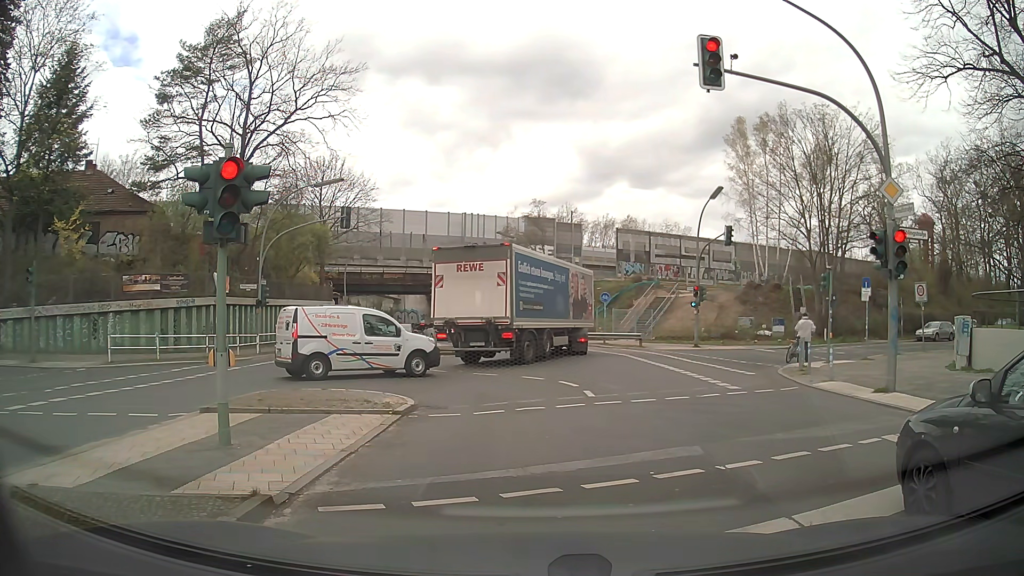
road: secondary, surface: asphalt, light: Day
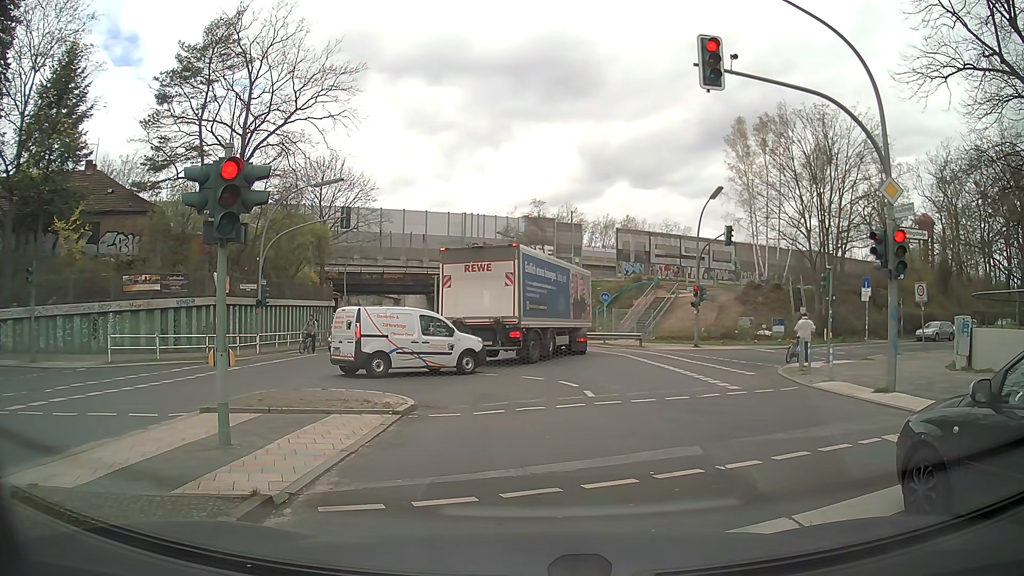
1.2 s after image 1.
(0.0, 0.0) m; 0°
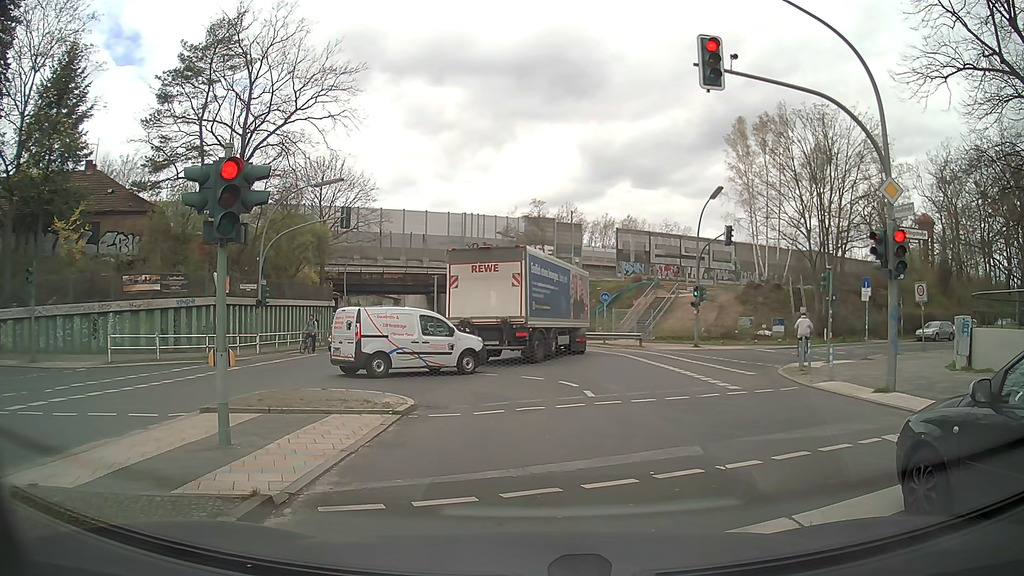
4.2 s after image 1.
(0.0, 0.0) m; 0°
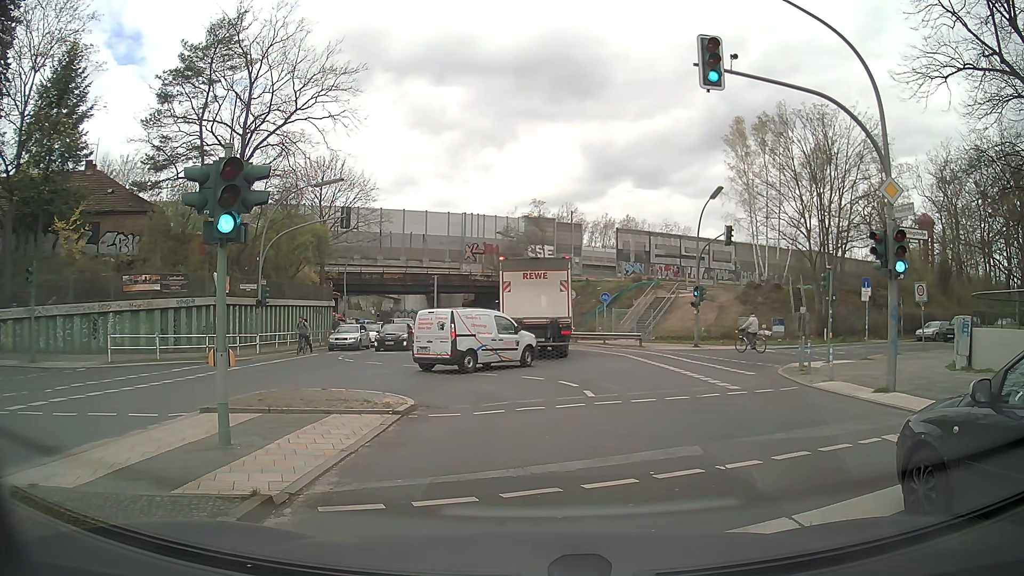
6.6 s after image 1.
(0.0, 0.0) m; 0°
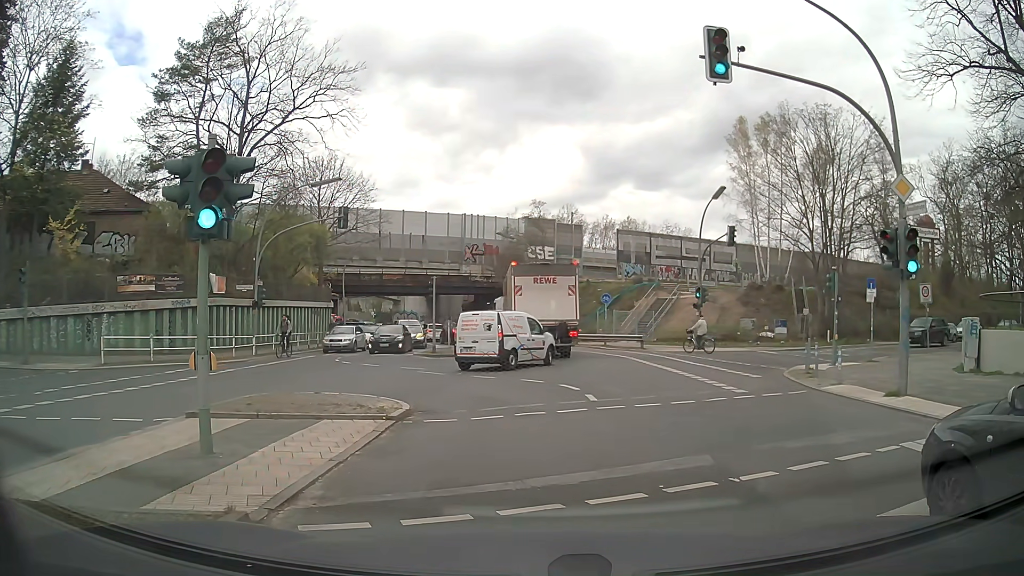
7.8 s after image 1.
(0.0, +0.5) m; 0°
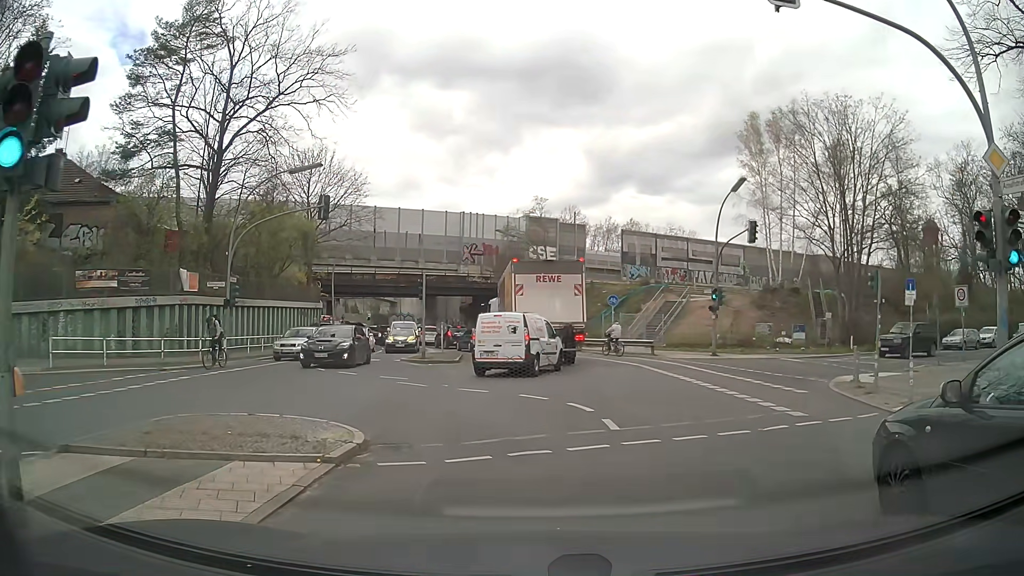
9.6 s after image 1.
(-0.1, +3.3) m; -2°
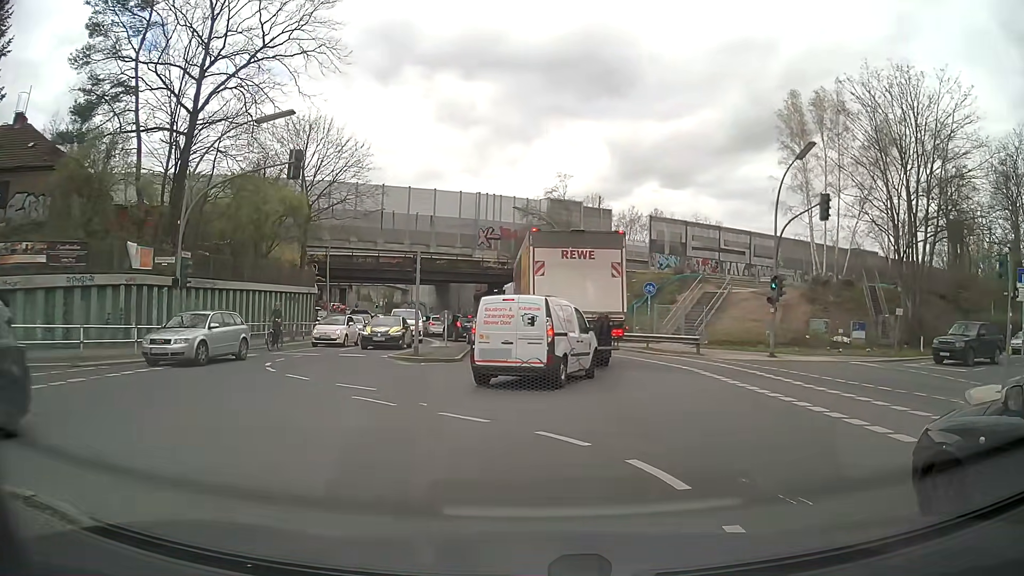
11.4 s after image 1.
(0.0, +5.8) m; -1°
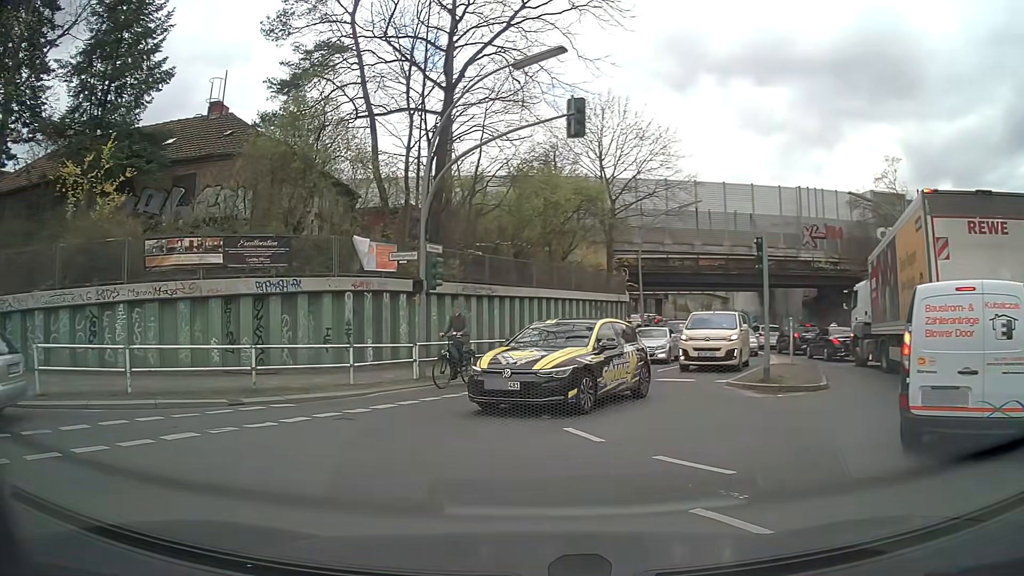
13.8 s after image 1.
(-0.8, +6.0) m; -22°
